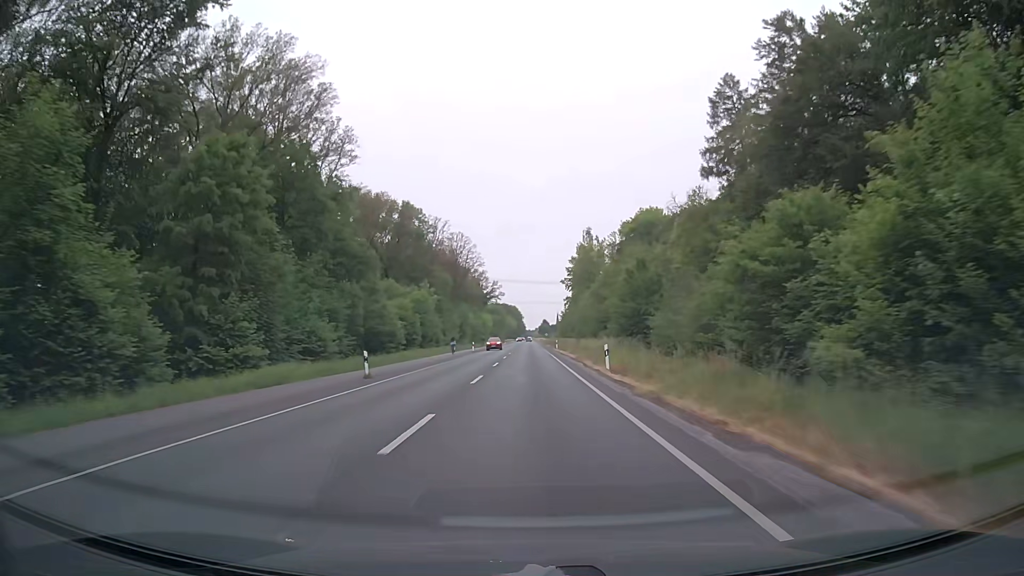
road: secondary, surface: asphalt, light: Day
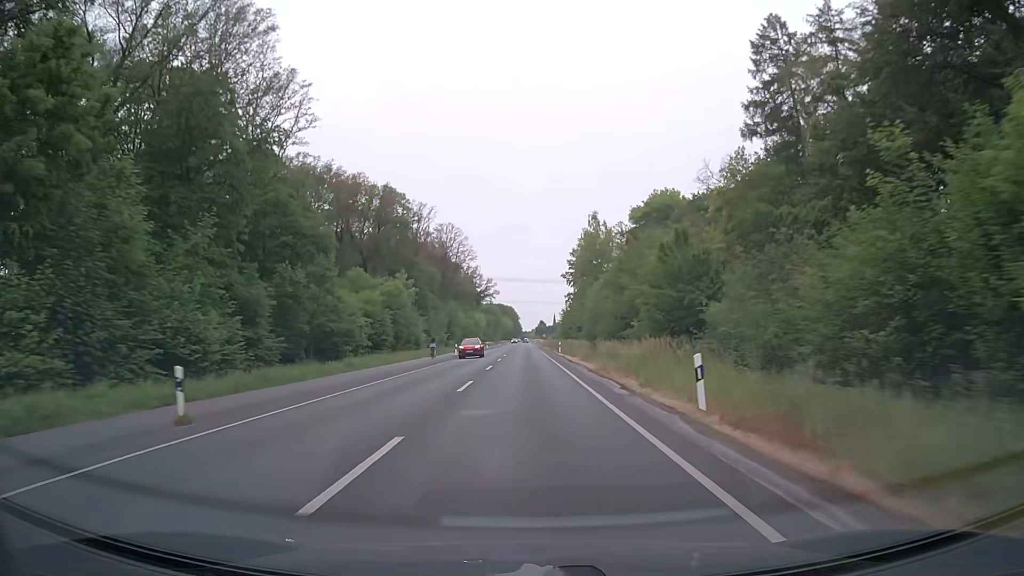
(0.0, +14.7) m; 0°
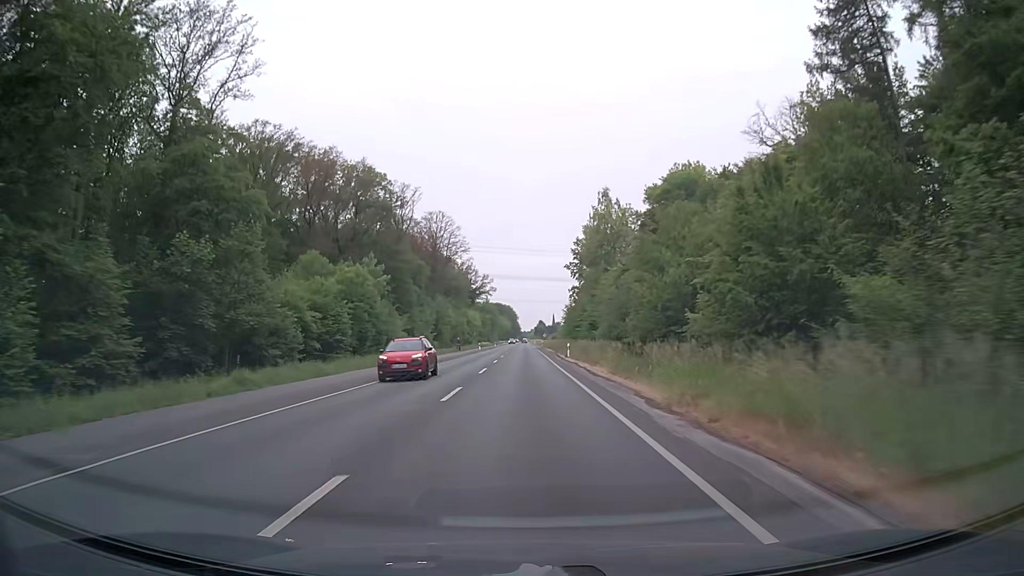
(0.0, +14.7) m; 0°
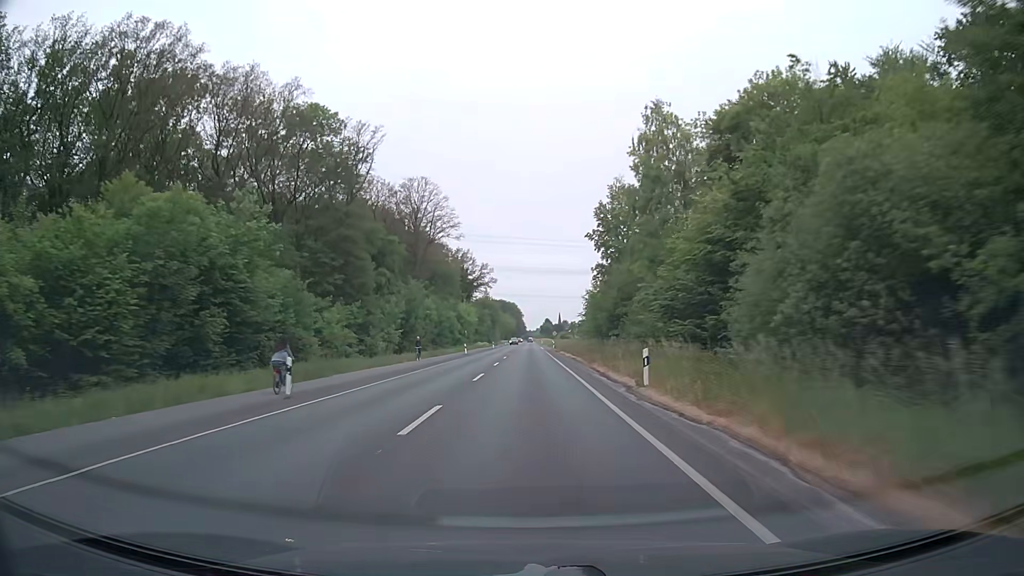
(-0.1, +29.2) m; 0°
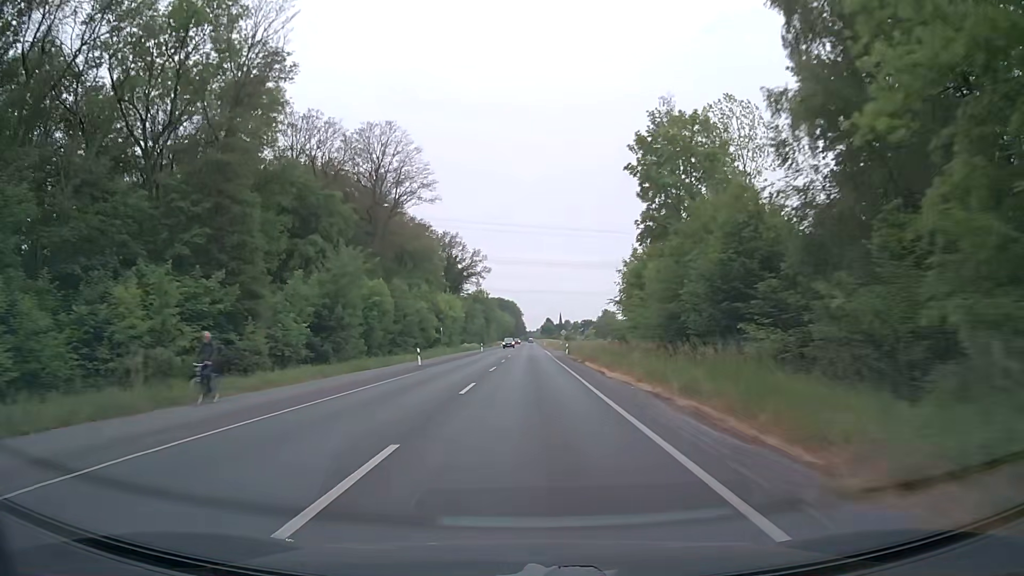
(-0.1, +29.1) m; 0°
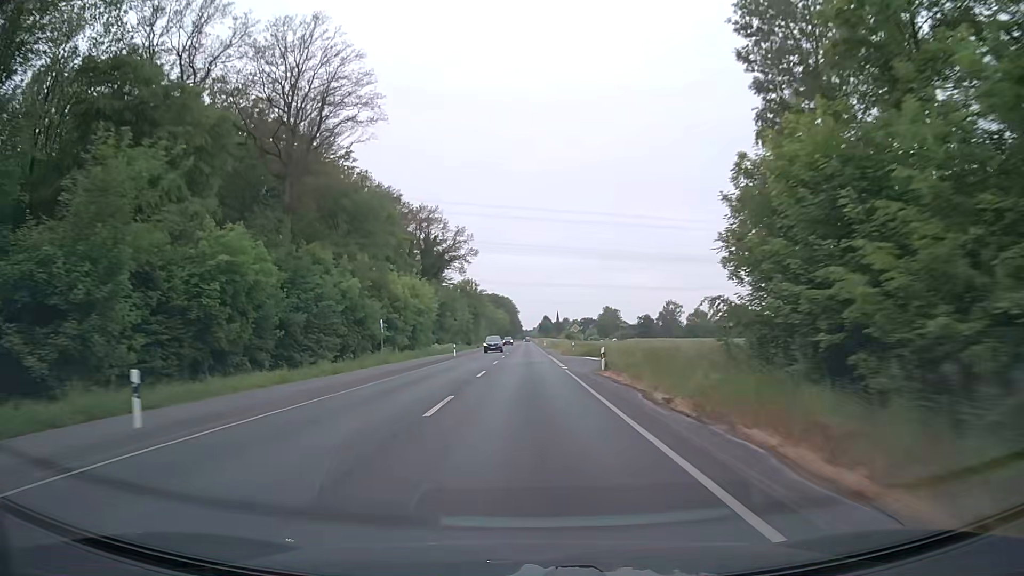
(+0.2, +29.0) m; +1°
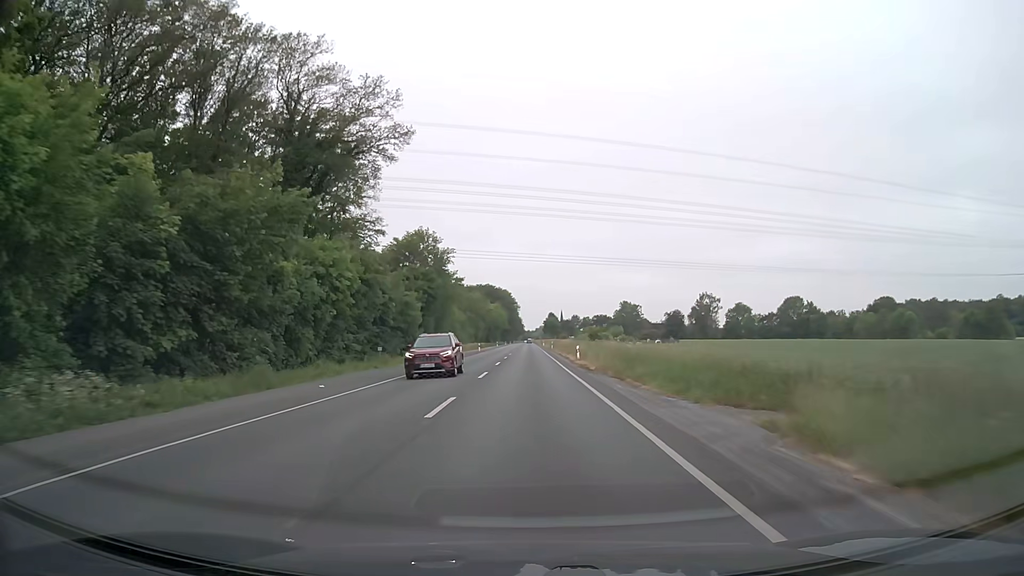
(-0.2, +72.3) m; 0°
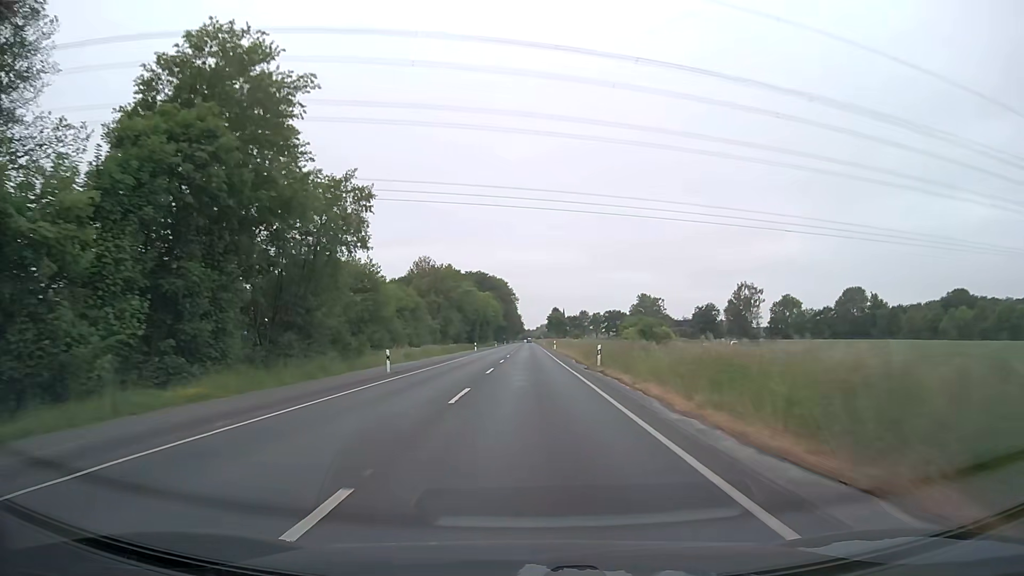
(0.0, +57.8) m; 0°
(0, +10) (0, +20) (0, +30) (0, +40) (0, +50) (0, +60) (0, +70) (0, +80) (0, +90) (0, +100) m
